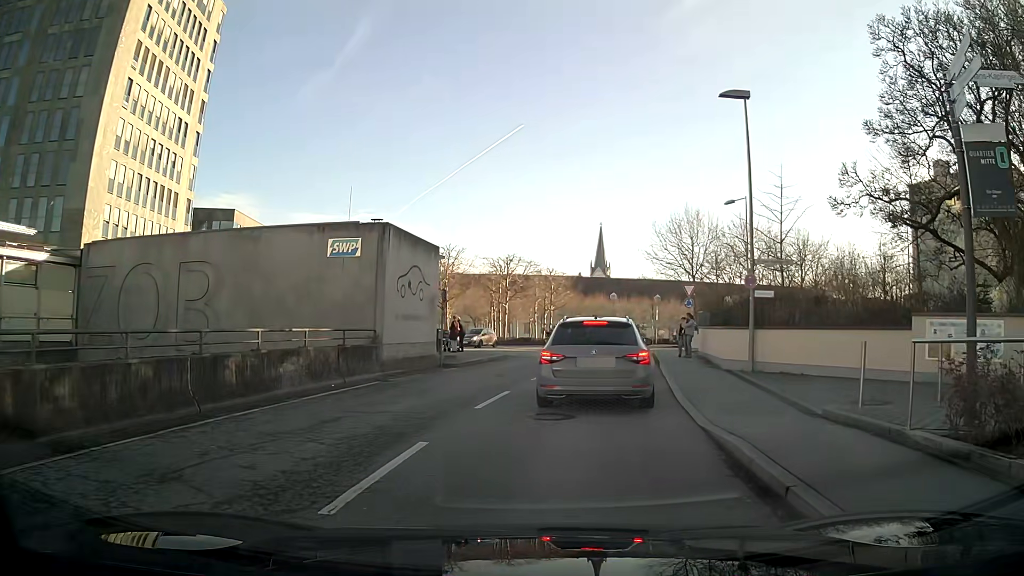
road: residential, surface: asphalt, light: Day
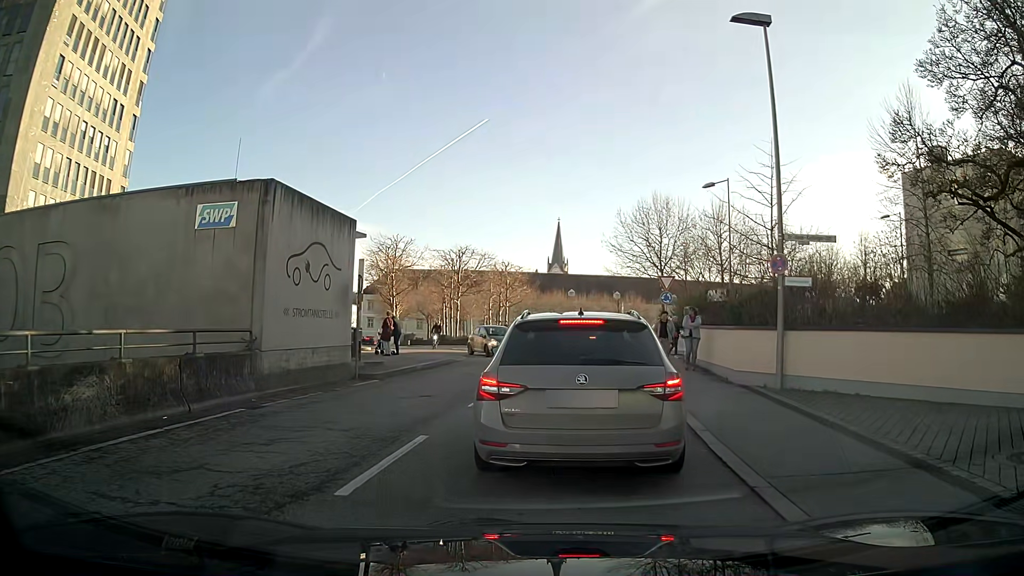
(+0.2, +5.3) m; +4°
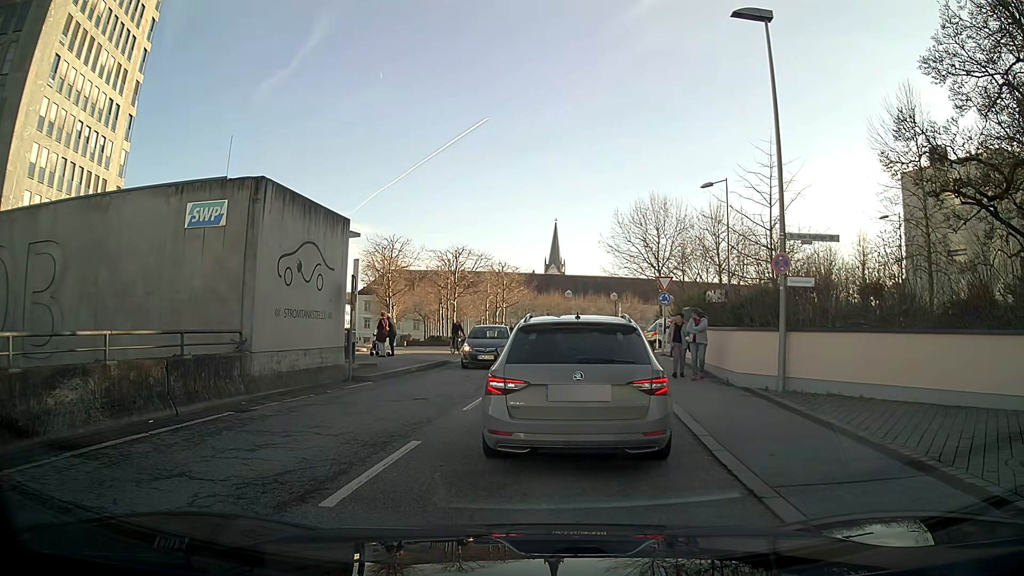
(0.0, +0.4) m; 0°
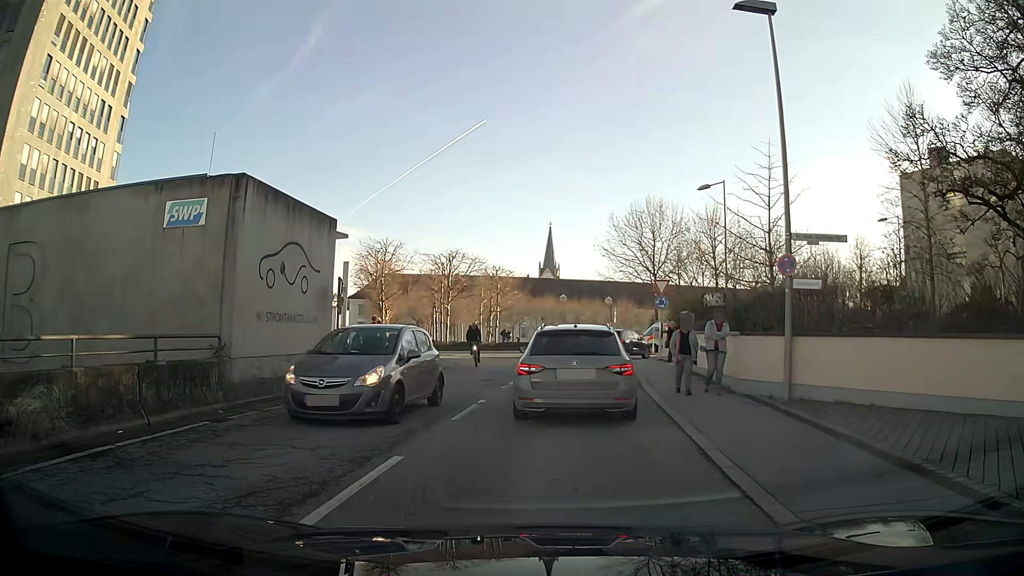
(0.0, +0.7) m; 0°
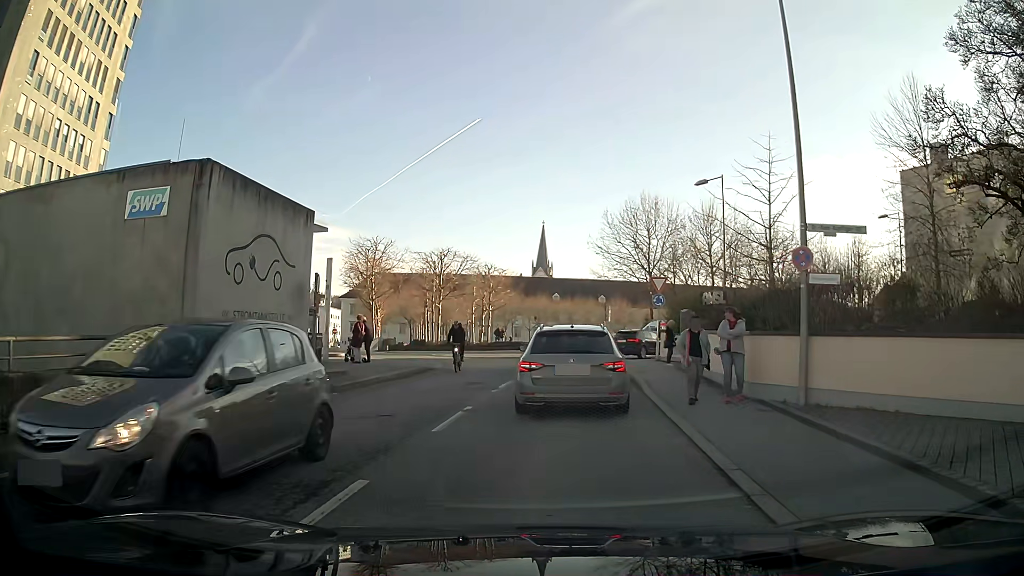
(0.0, +1.2) m; 0°
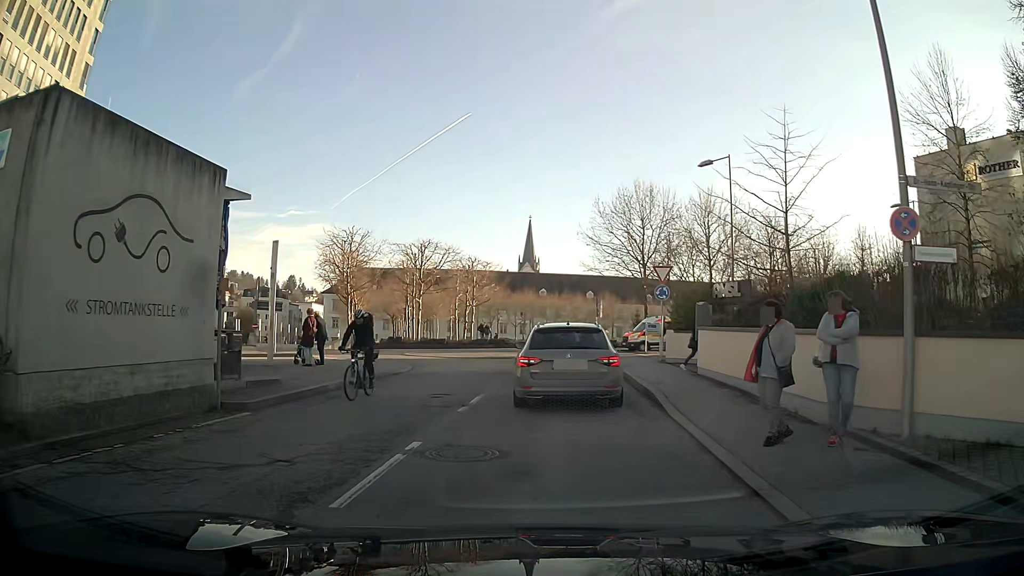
(0.0, +4.1) m; +1°
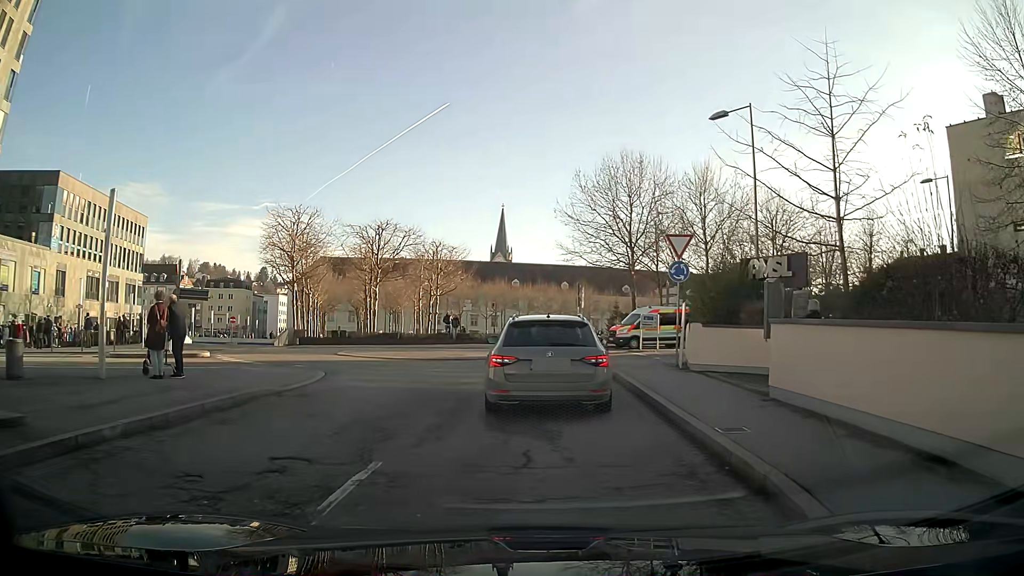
(+0.1, +7.4) m; +2°
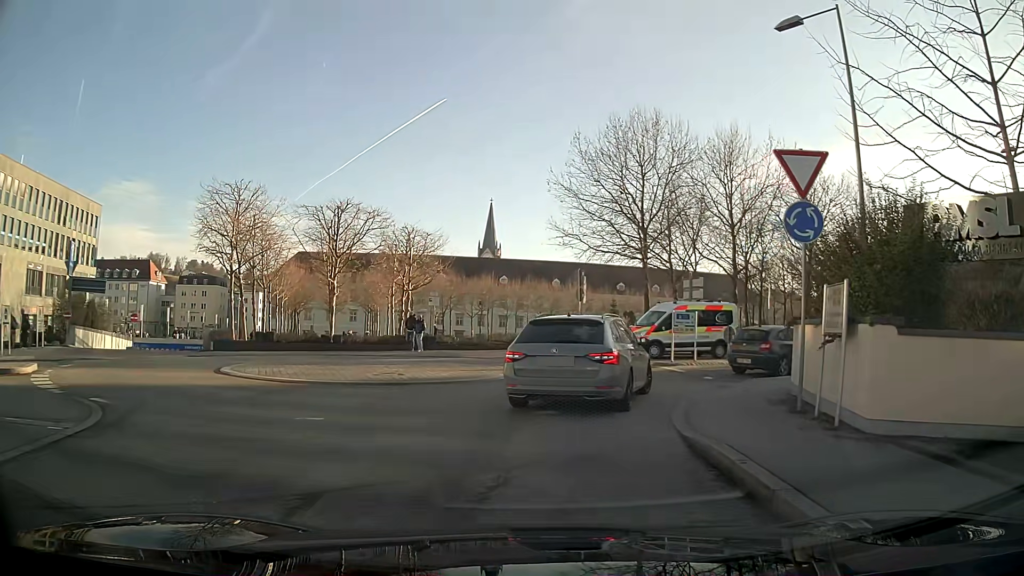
(+0.1, +9.6) m; 0°
